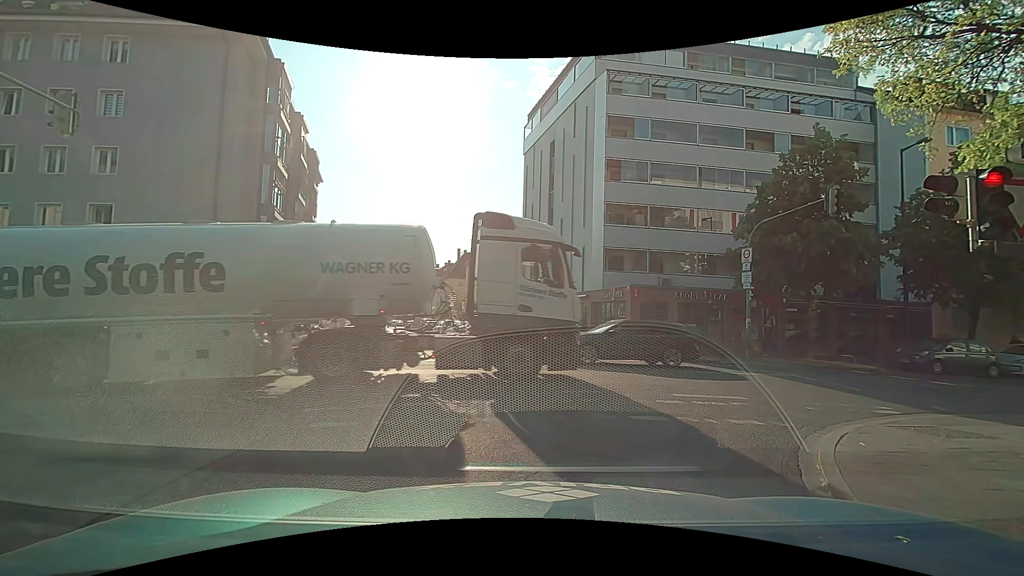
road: residential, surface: asphalt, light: Day
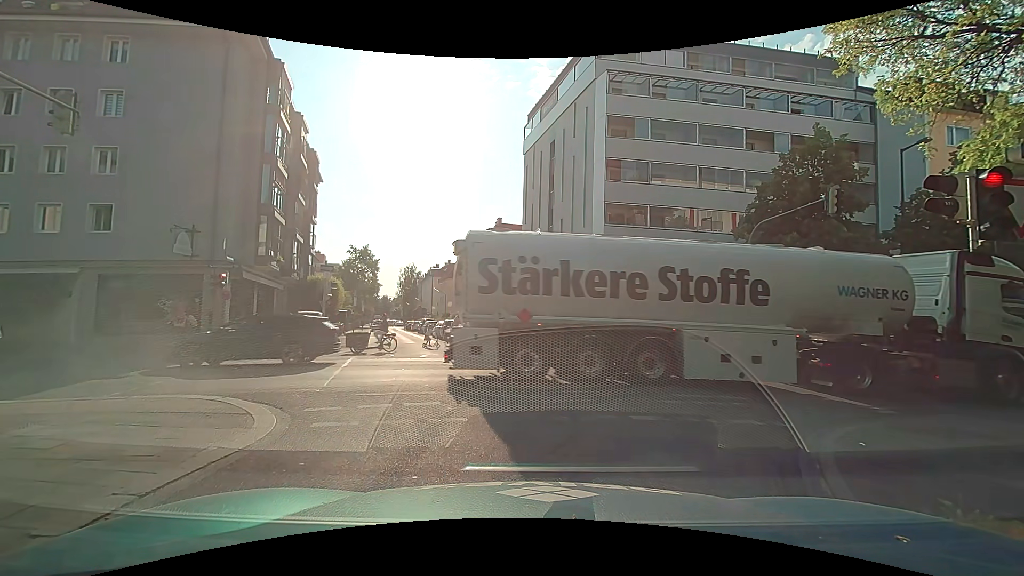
(0.0, 0.0) m; 0°
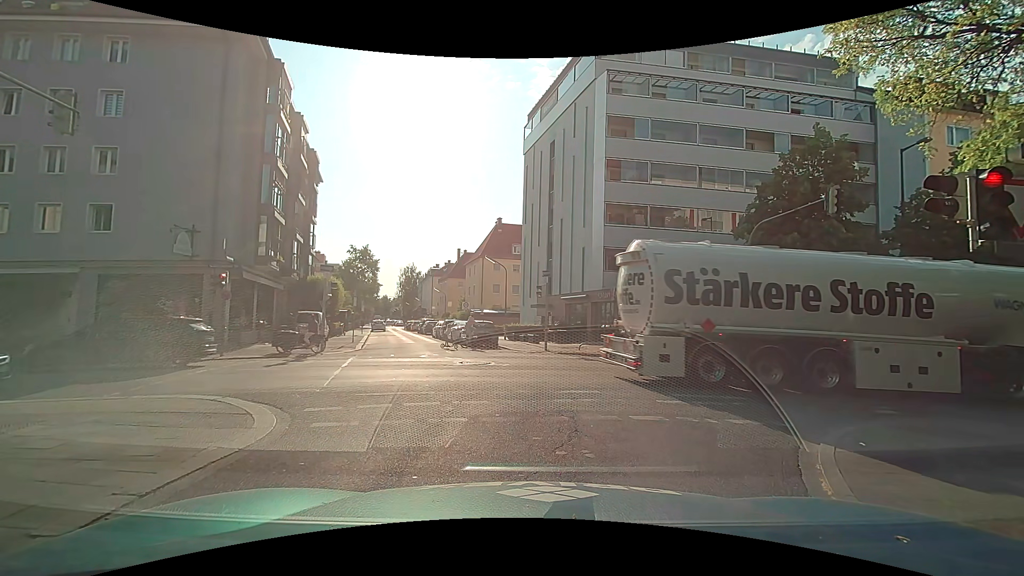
(0.0, 0.0) m; 0°
